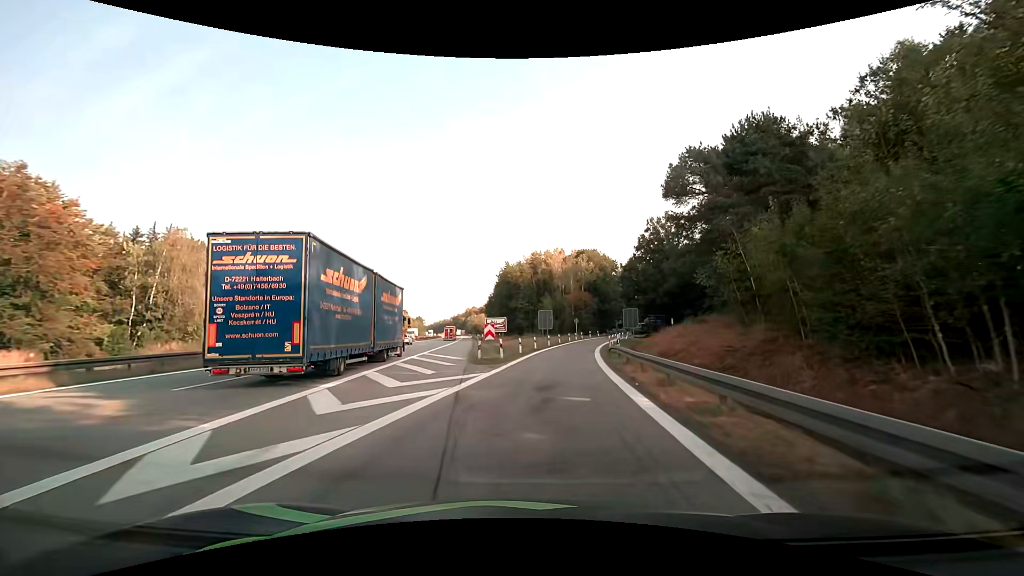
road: motorway_link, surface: asphalt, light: Day
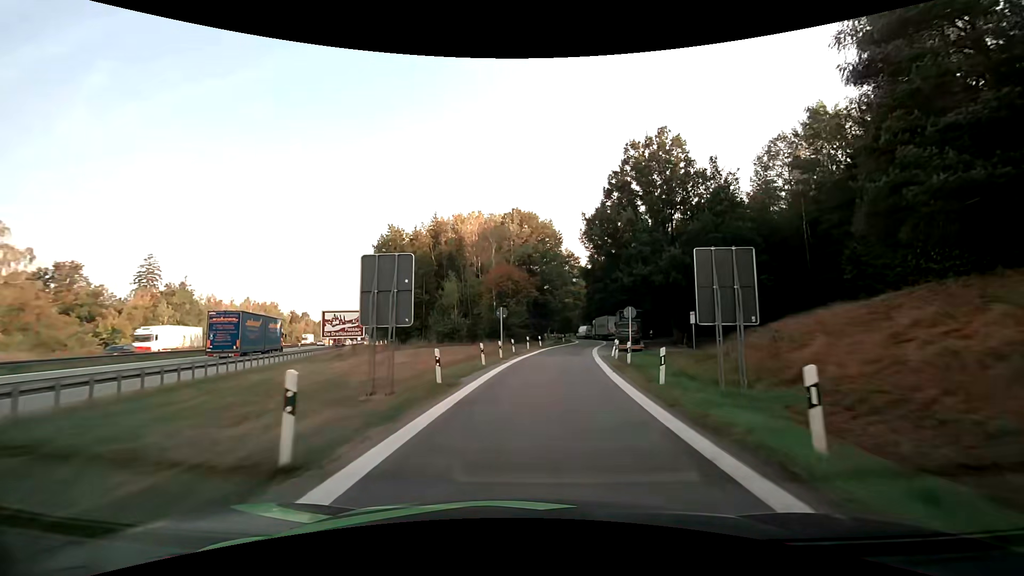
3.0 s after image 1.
(+3.6, +40.2) m; +9°
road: service
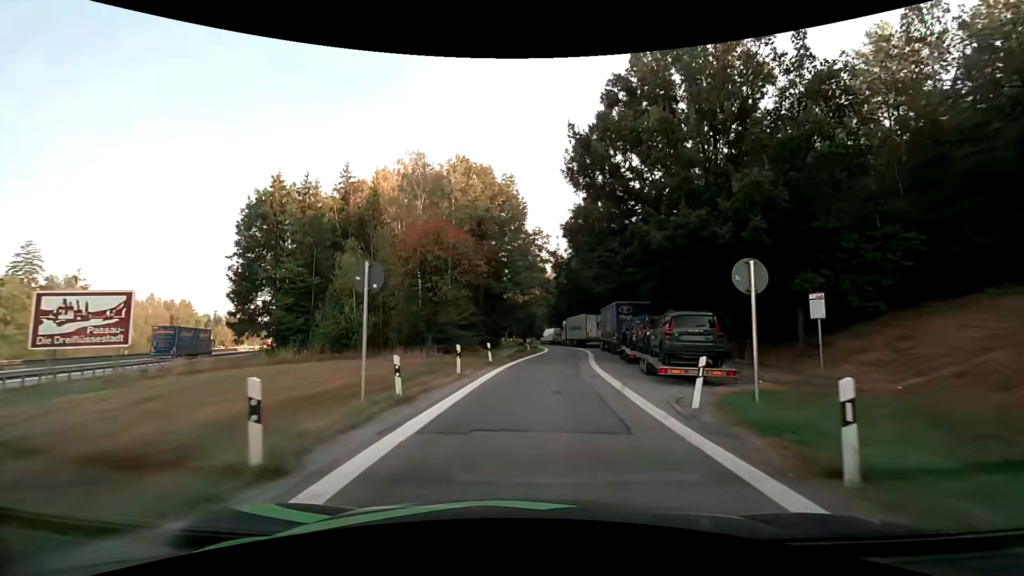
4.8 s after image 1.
(+0.8, +20.9) m; +5°
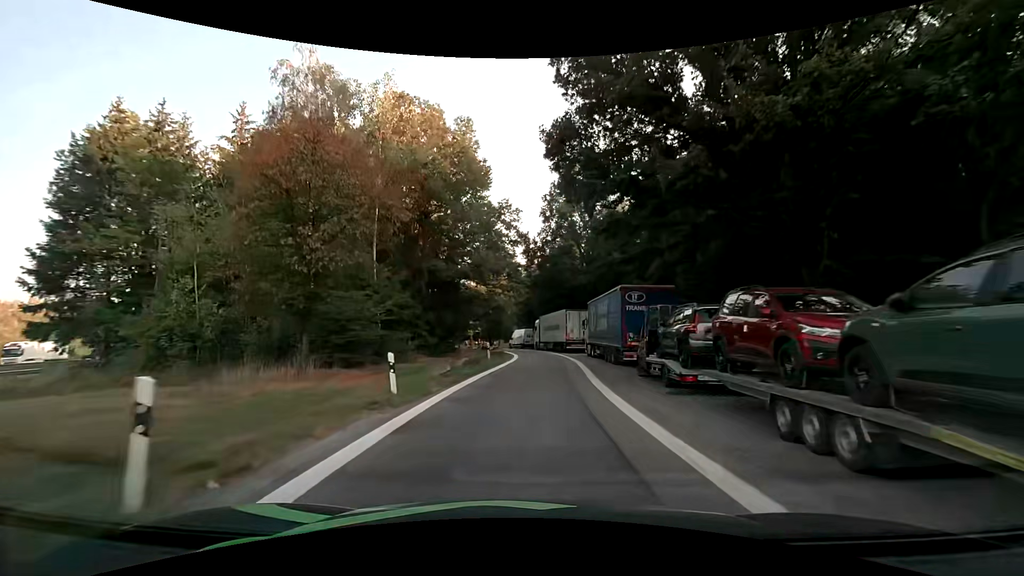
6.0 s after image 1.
(+0.4, +12.8) m; +4°
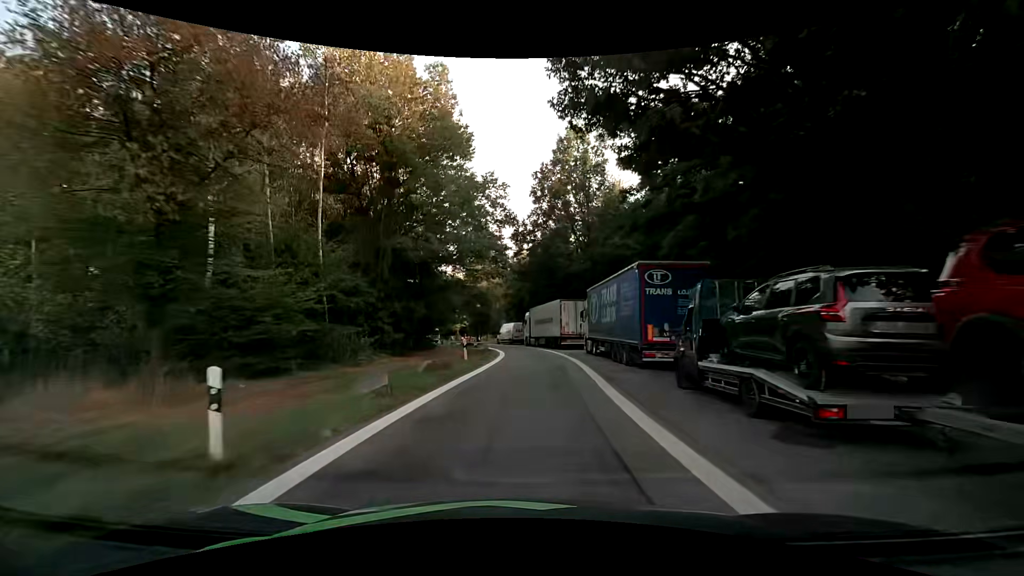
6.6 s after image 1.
(0.0, +6.0) m; +1°
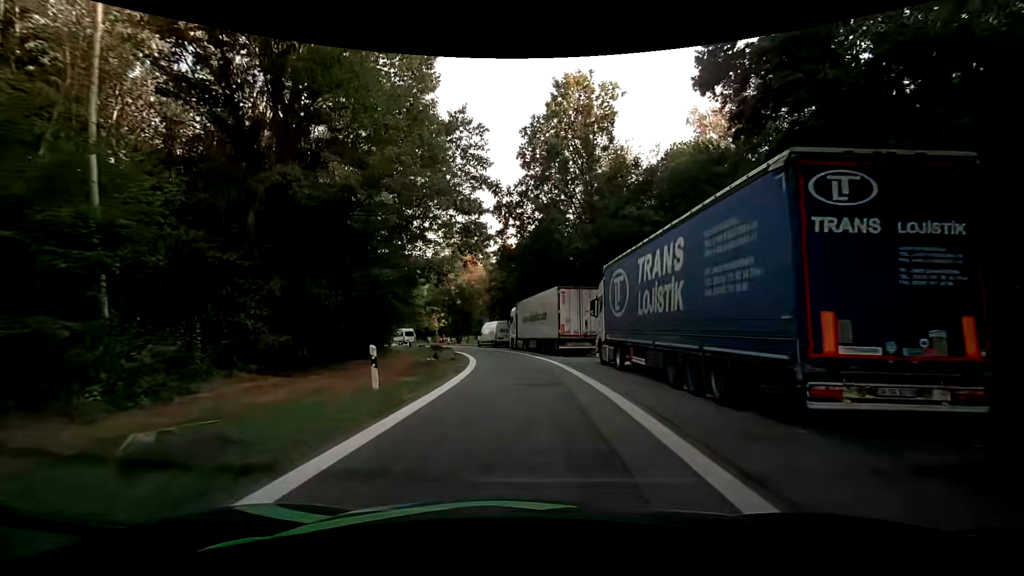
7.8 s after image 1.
(+0.1, +11.1) m; +1°
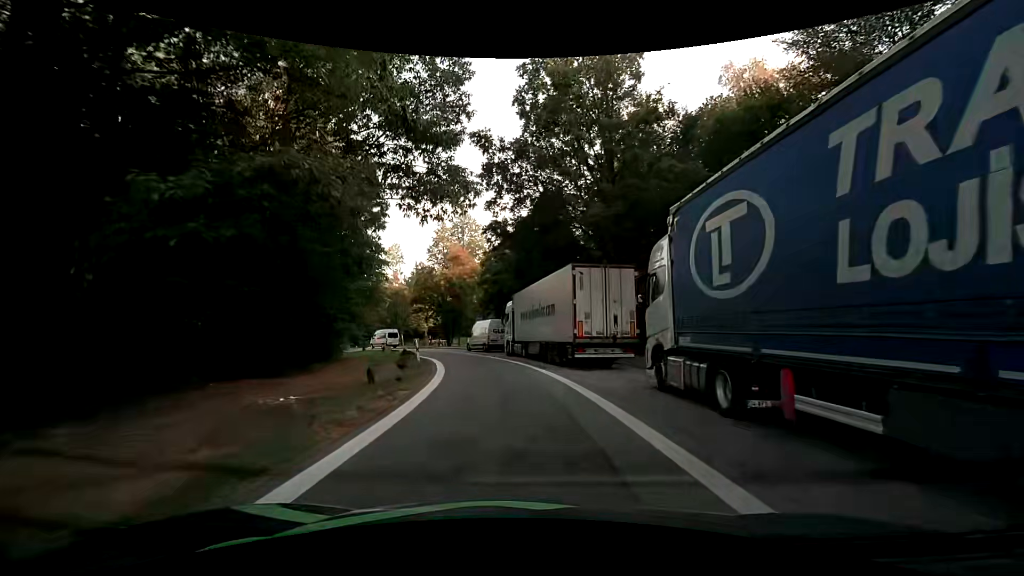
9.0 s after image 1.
(0.0, +9.4) m; -1°
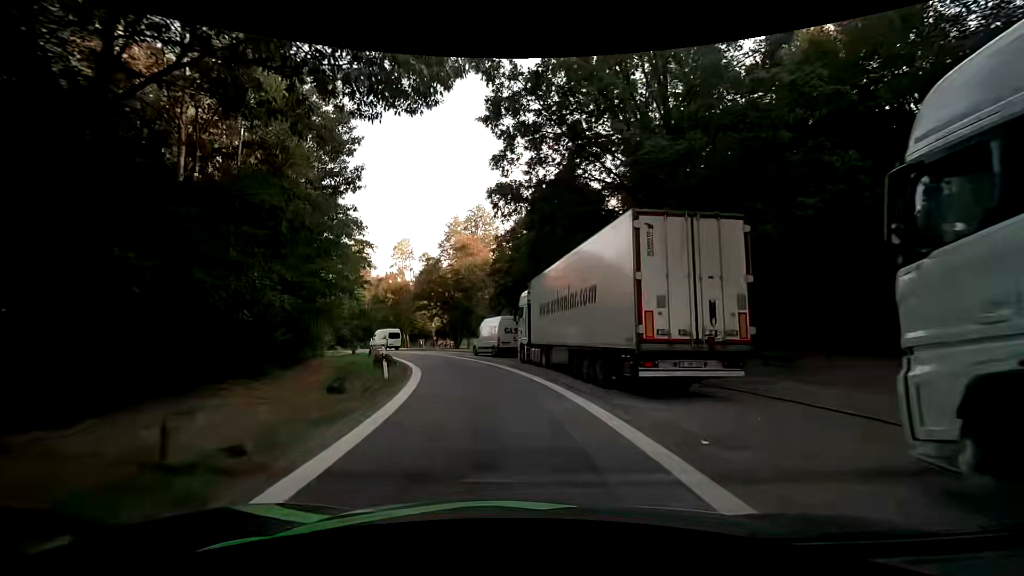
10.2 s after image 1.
(+0.1, +8.2) m; -1°
(0, +10) (-2, +20) (-5, +29) (-8, +39) (-13, +48) (-18, +56) (-24, +64) (-31, +71) (-39, +77) (-47, +83) m
